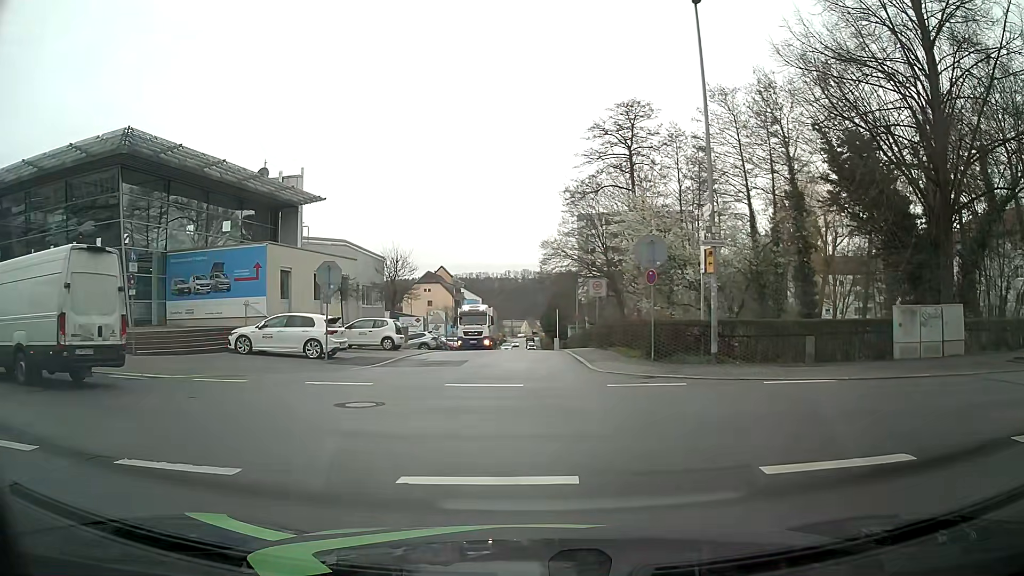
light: Day
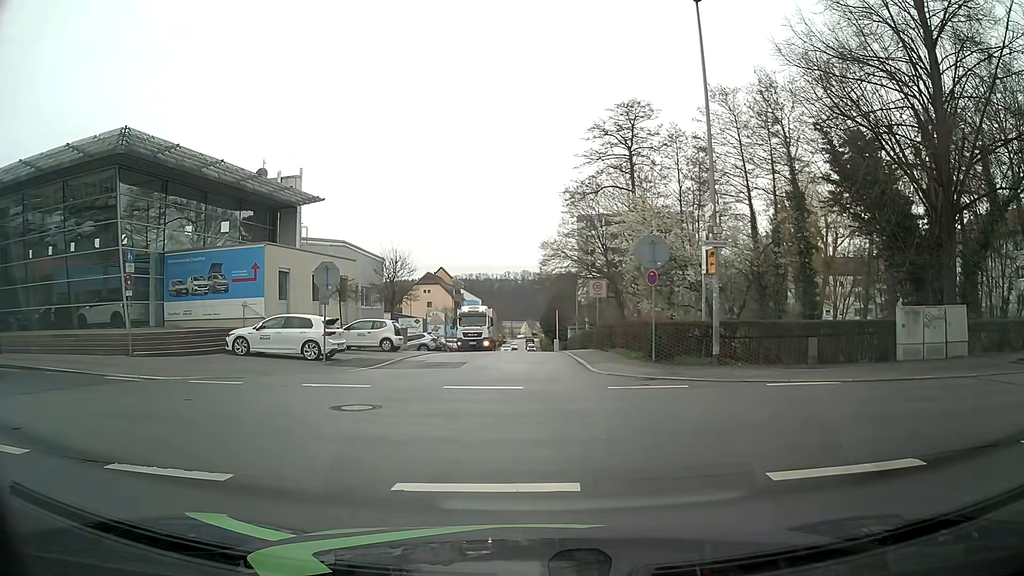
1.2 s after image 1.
(0.0, +0.2) m; 0°
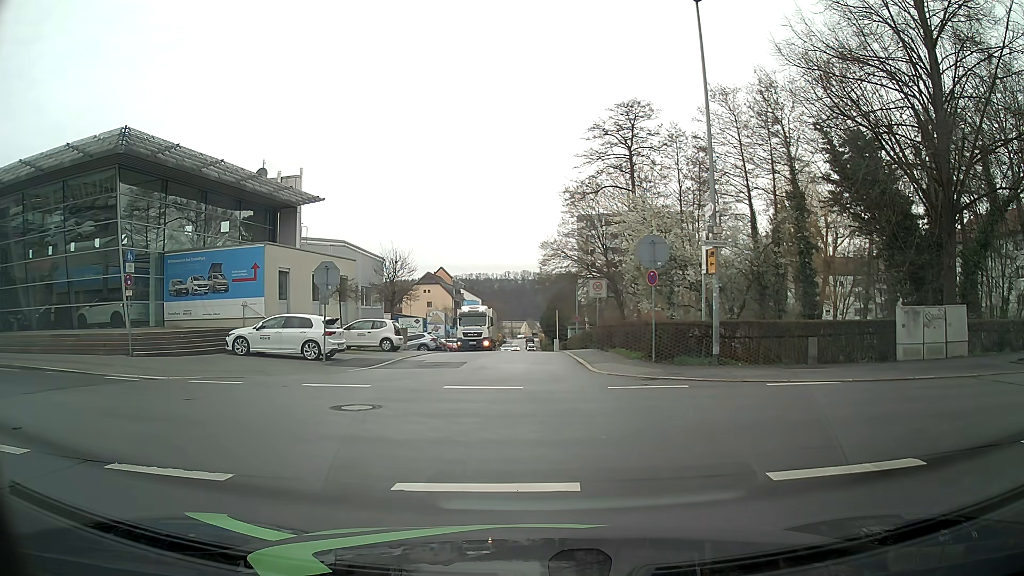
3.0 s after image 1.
(0.0, 0.0) m; 0°
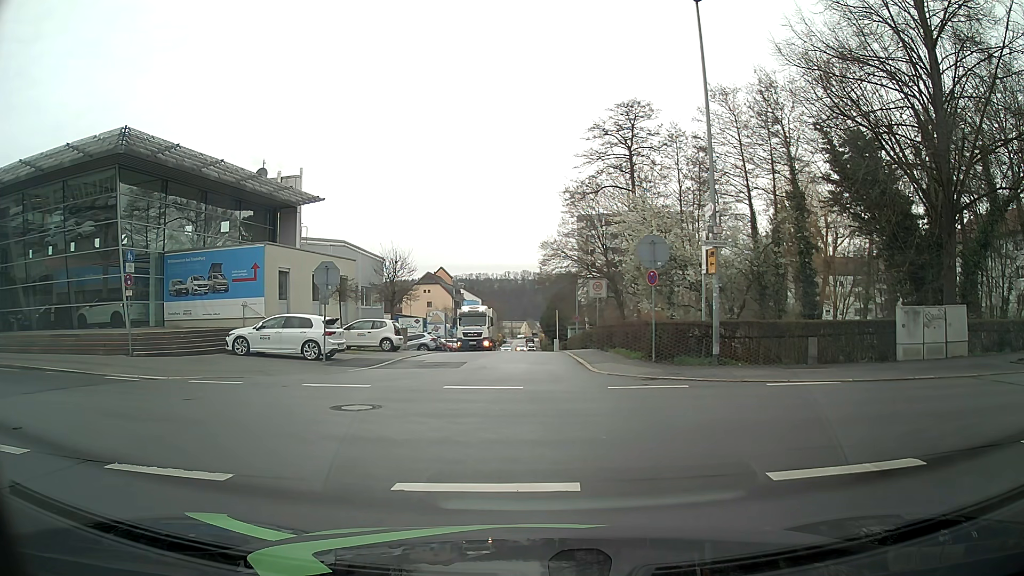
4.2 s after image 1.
(0.0, 0.0) m; 0°
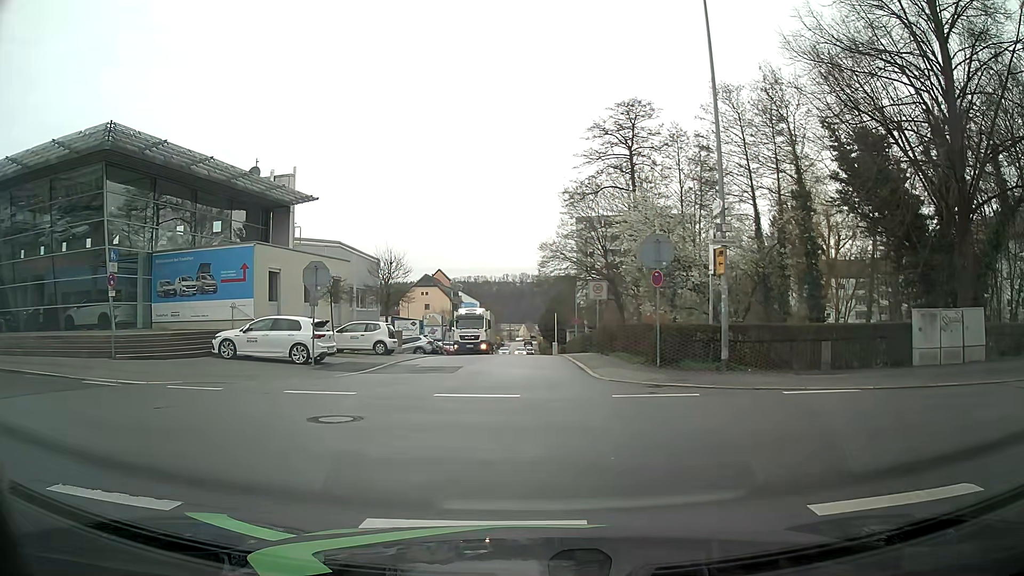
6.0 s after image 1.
(0.0, +1.0) m; 0°
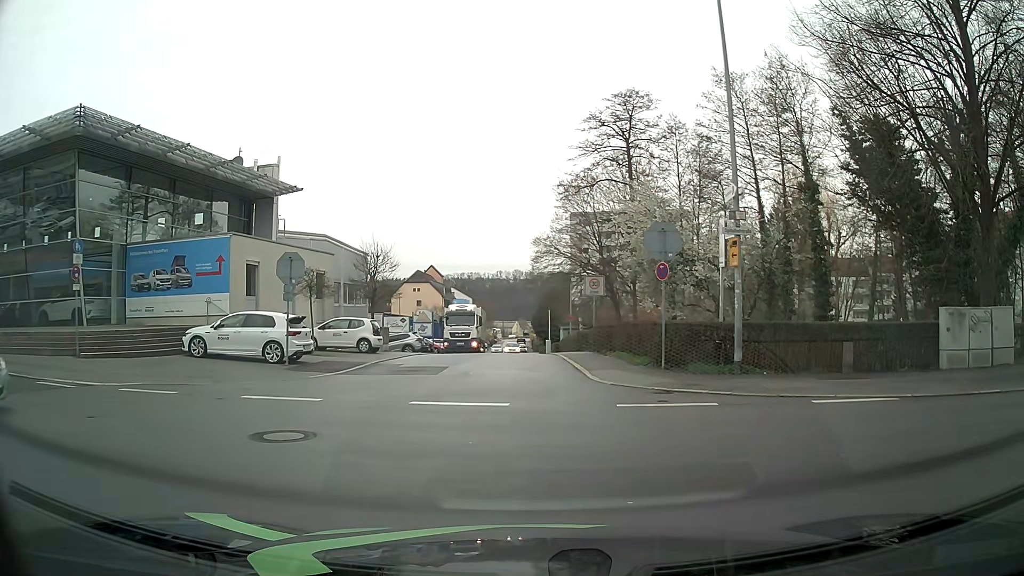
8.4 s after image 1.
(0.0, +1.6) m; 0°
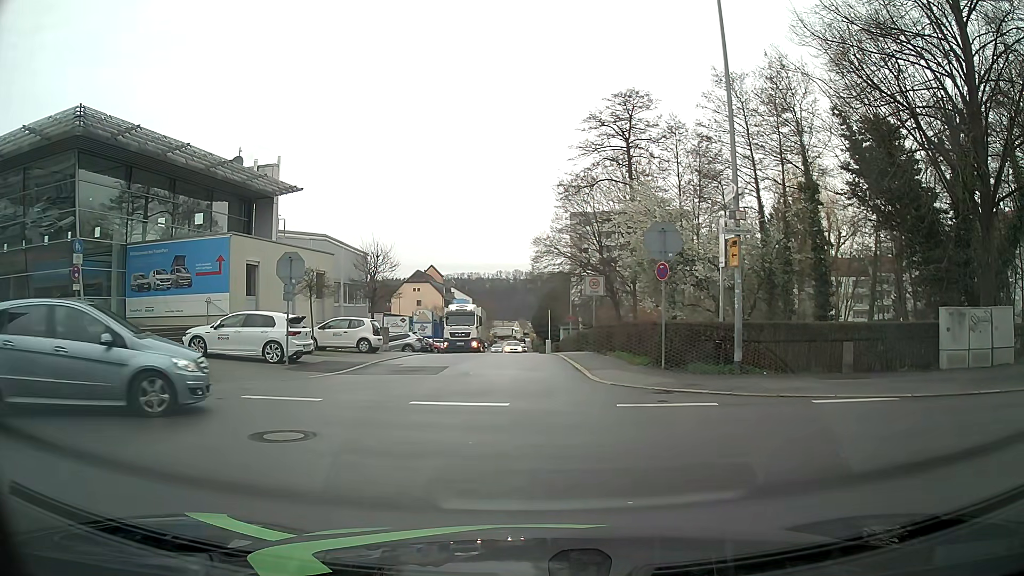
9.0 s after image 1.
(0.0, 0.0) m; 0°
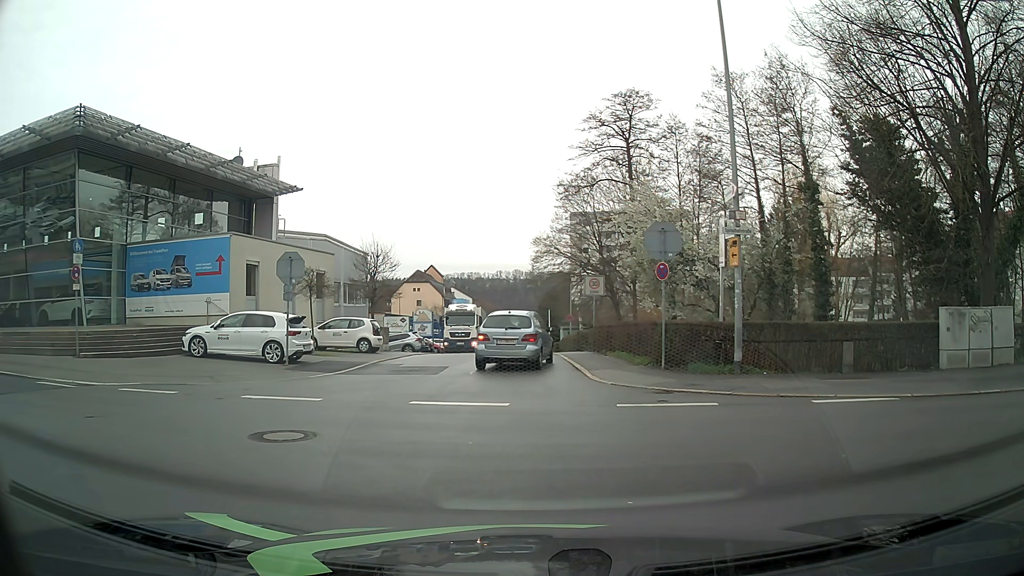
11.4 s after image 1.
(0.0, 0.0) m; 0°
